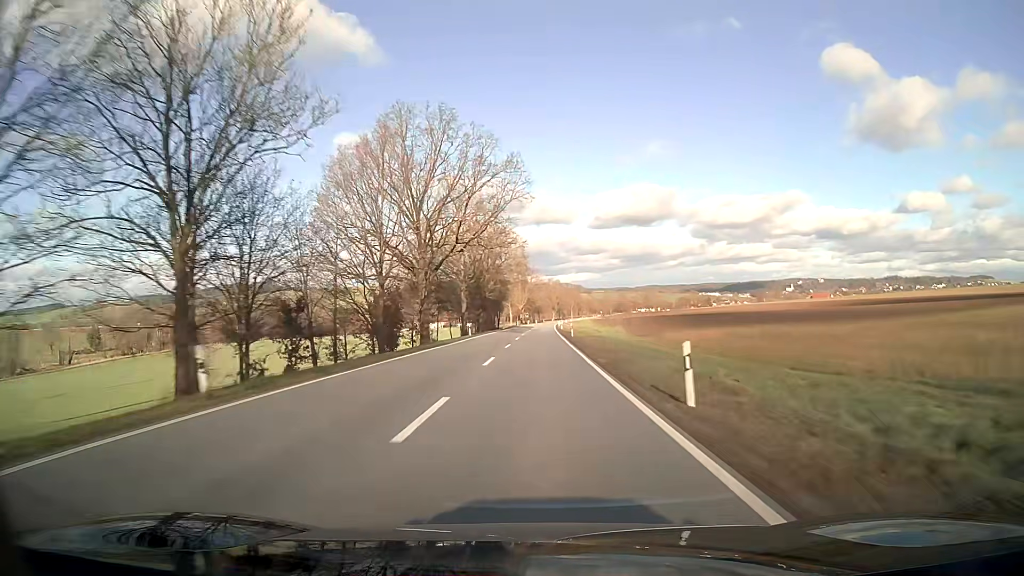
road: secondary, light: Day
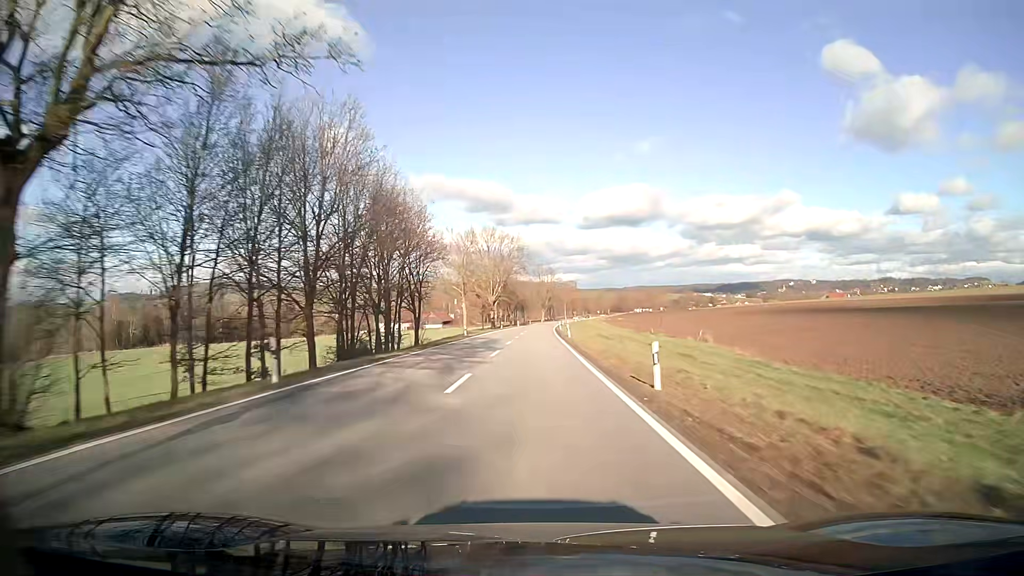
(+0.8, +79.1) m; +1°
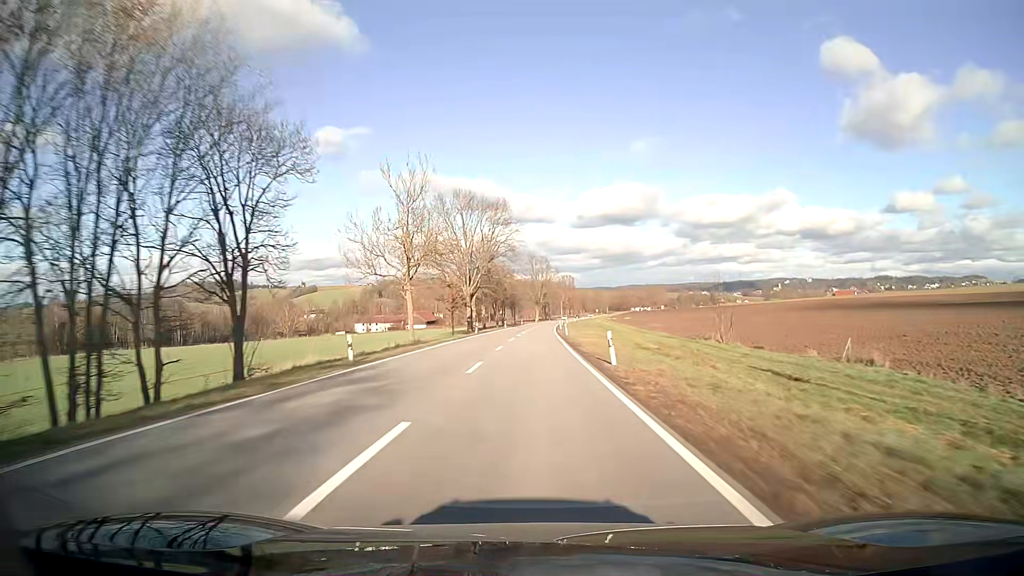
(+0.3, +31.7) m; +1°
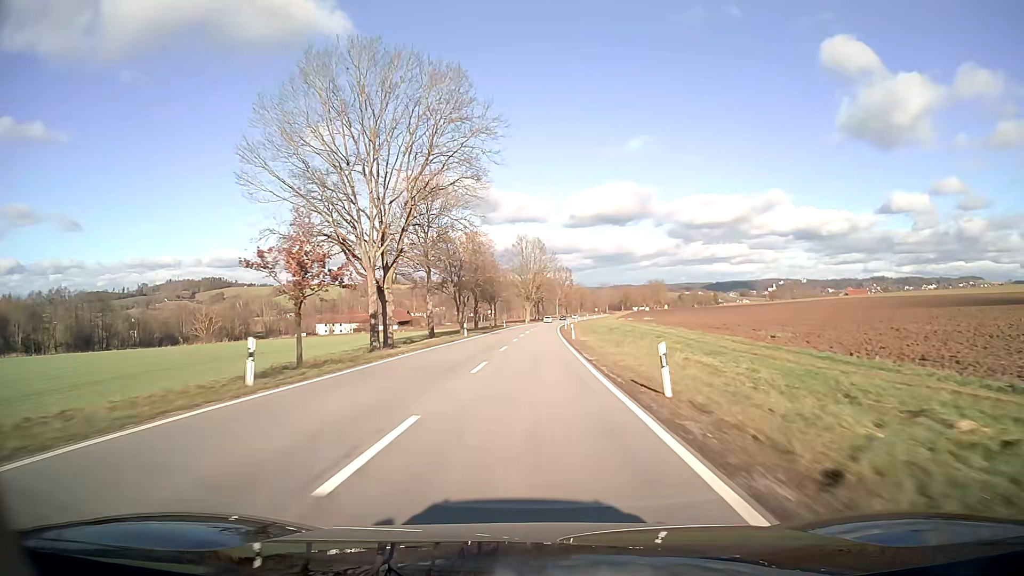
(+0.3, +47.5) m; +1°
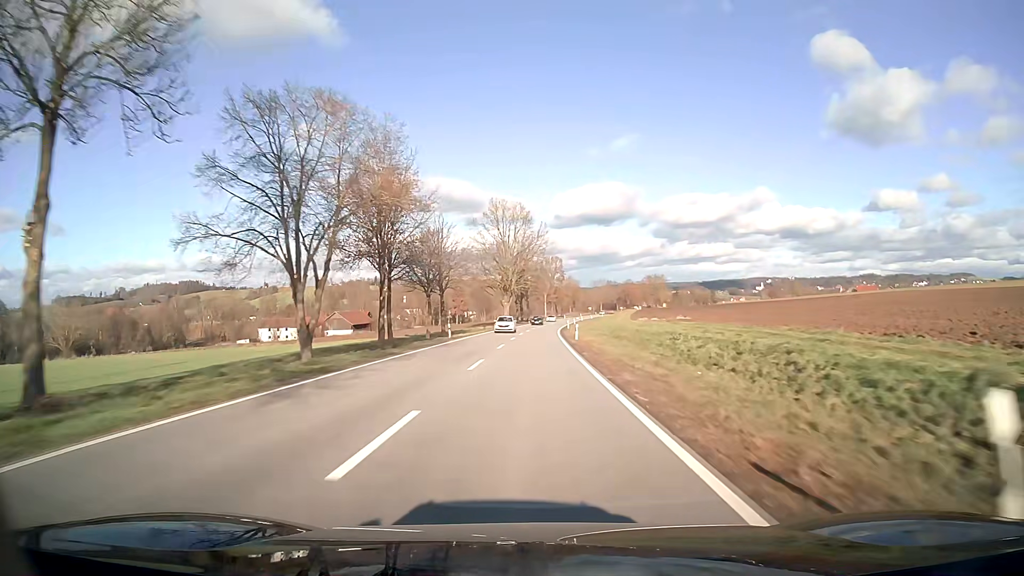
(+0.5, +47.5) m; +1°
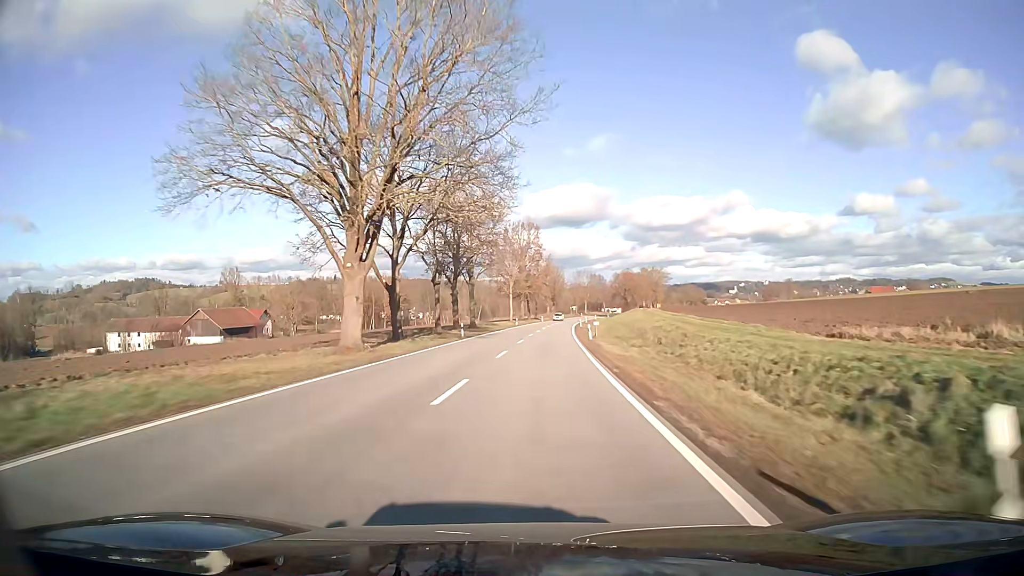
(+2.0, +79.0) m; +3°
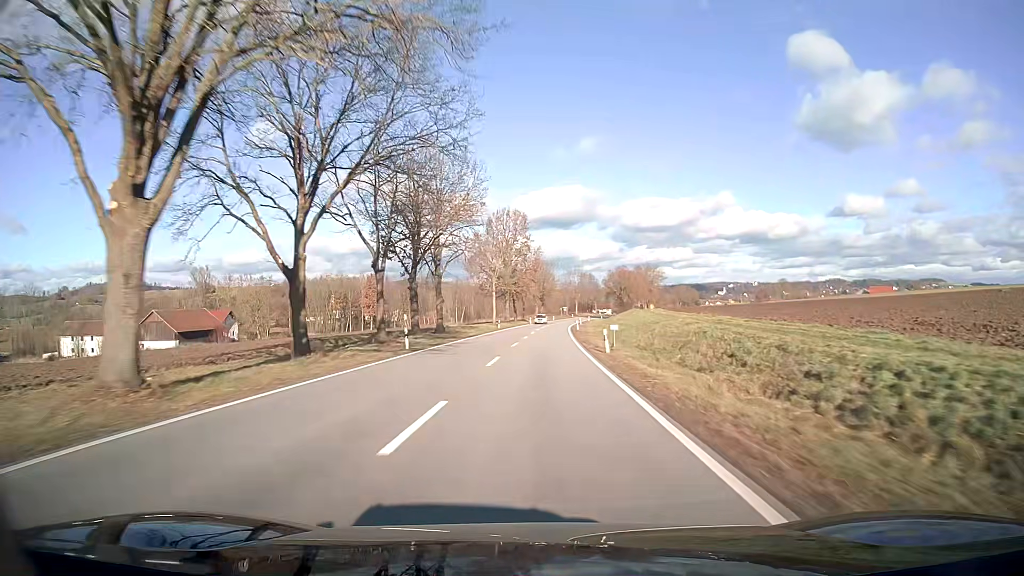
(+0.1, +15.8) m; +1°
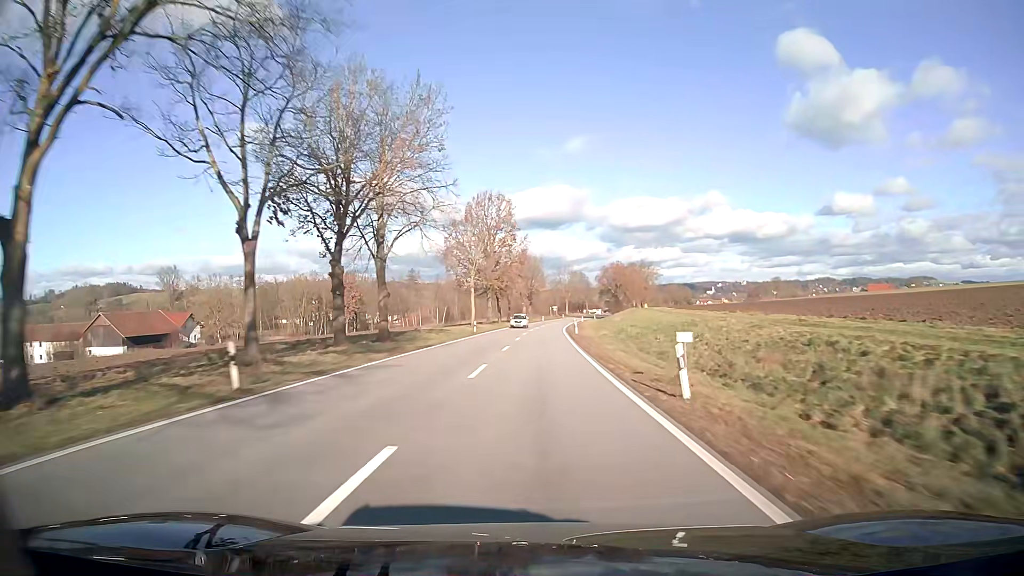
(+0.1, +15.8) m; +1°
